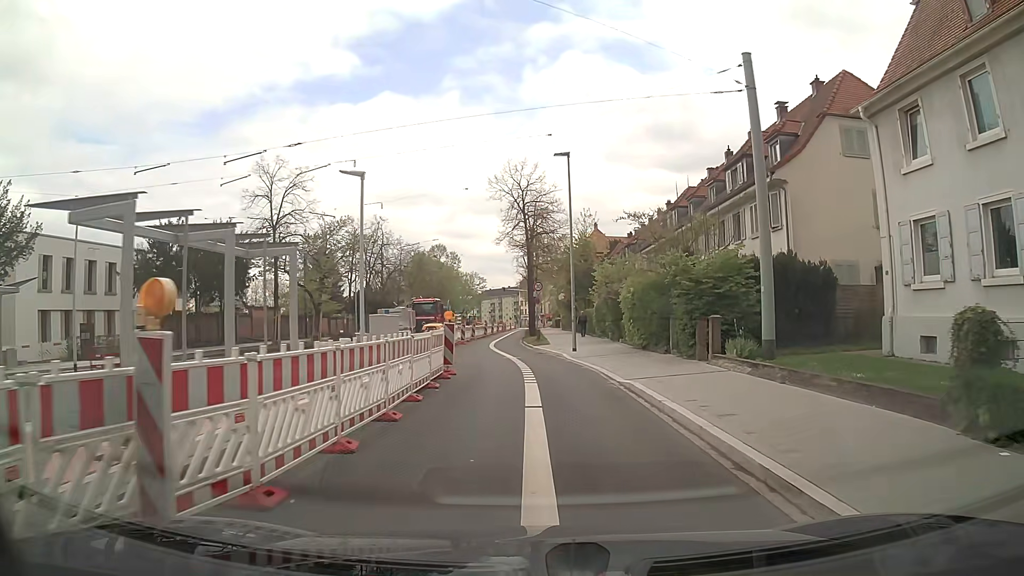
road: secondary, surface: asphalt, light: Day
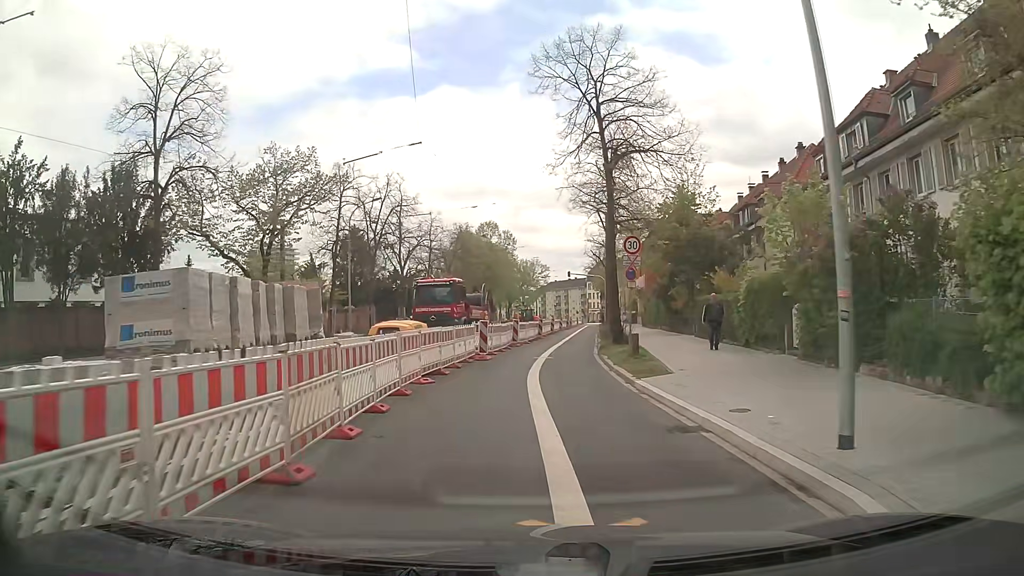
(-0.3, +21.0) m; -5°
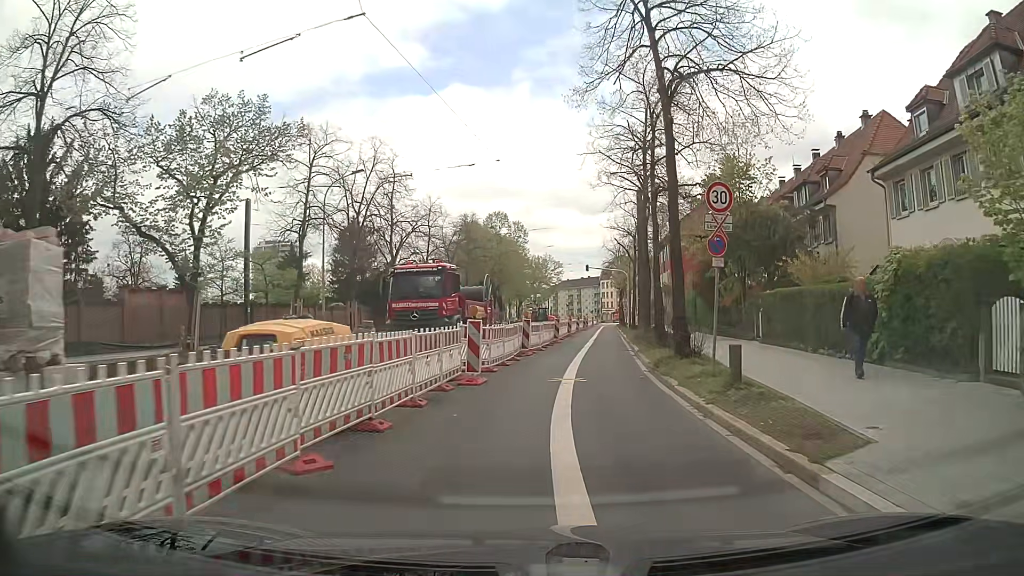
(-0.1, +8.3) m; -1°
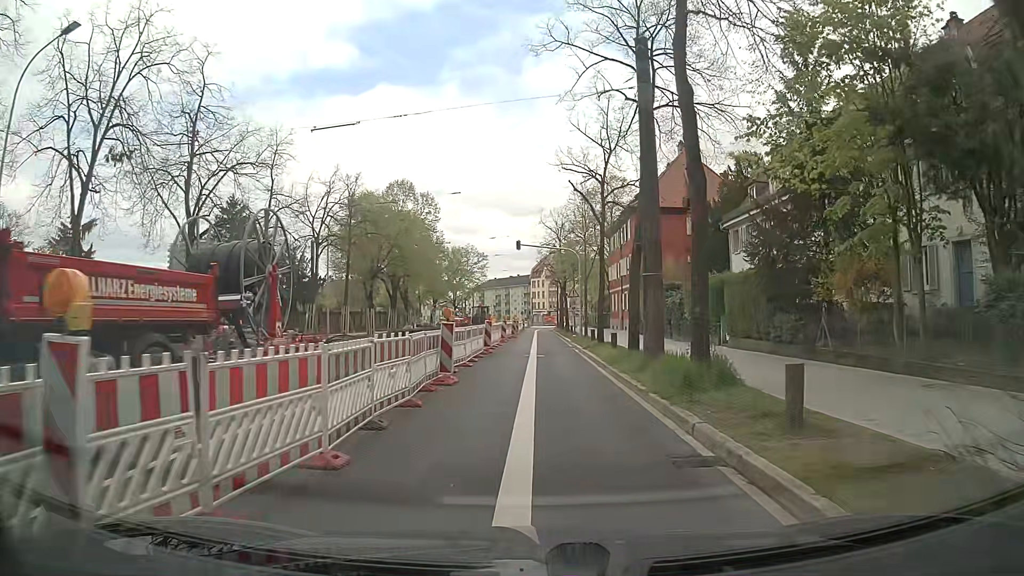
(+1.4, +21.0) m; +6°
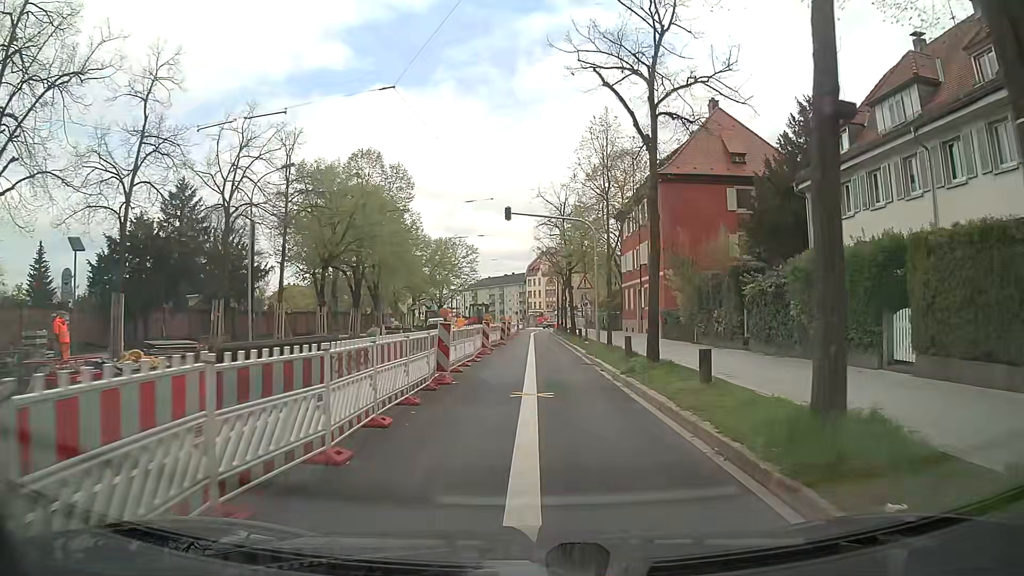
(+0.1, +12.8) m; +1°
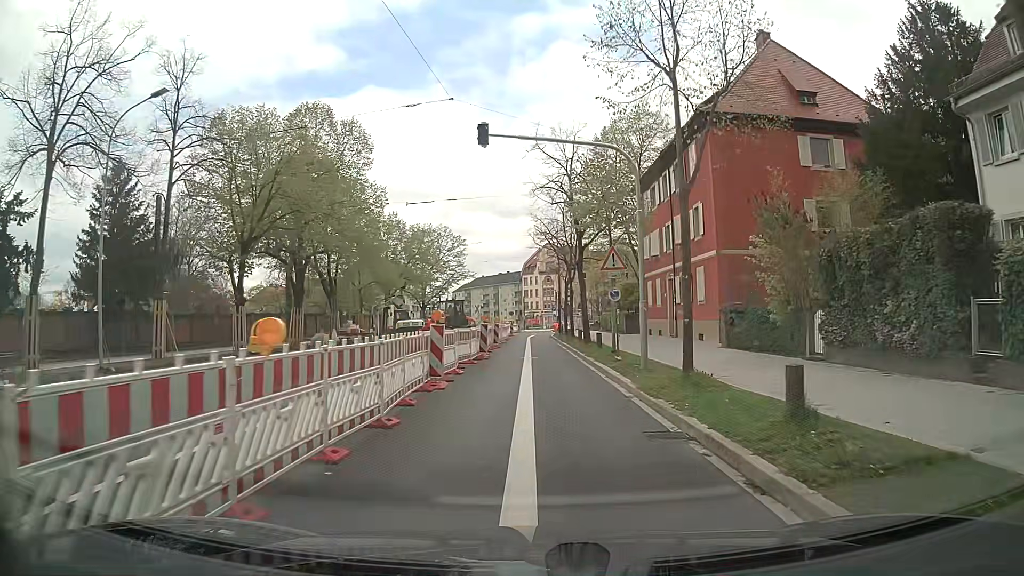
(+0.1, +12.9) m; +1°
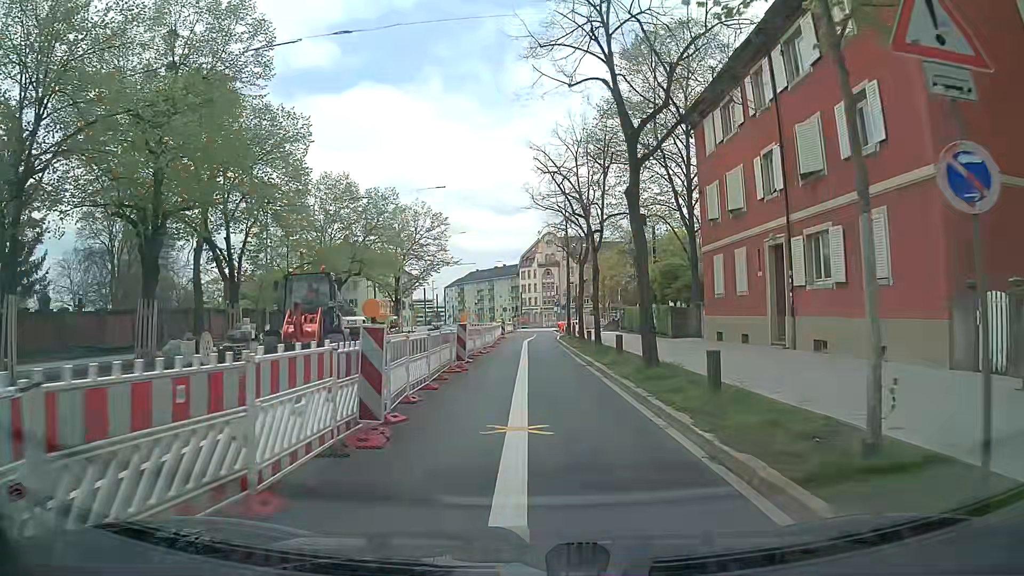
(-0.1, +16.9) m; -1°
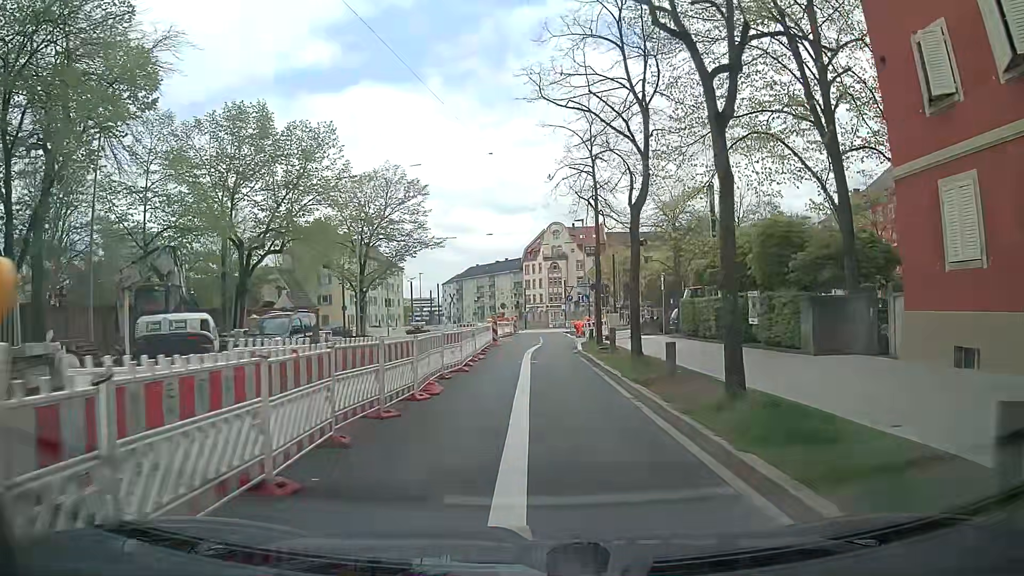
(+0.1, +16.8) m; 0°
